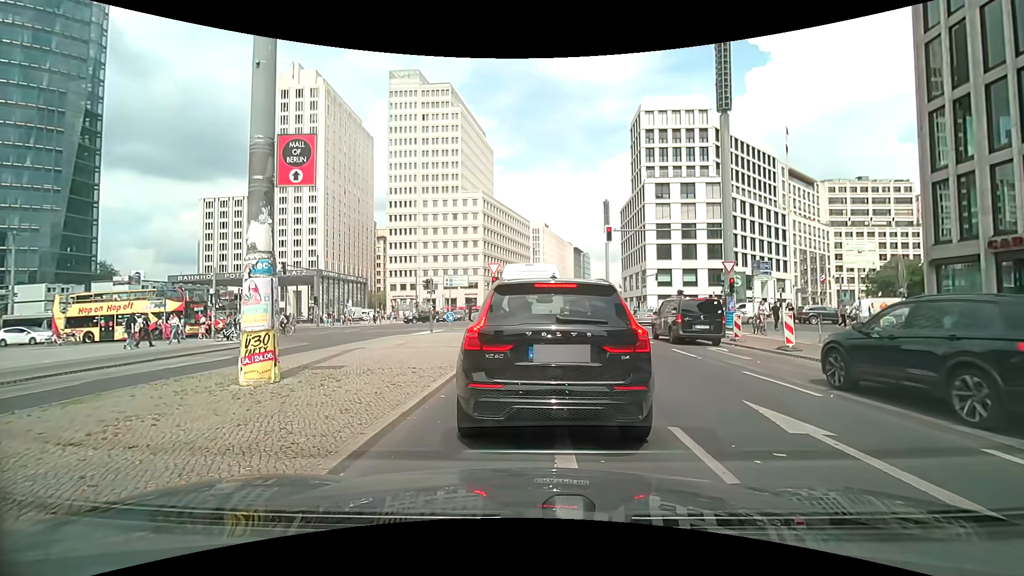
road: secondary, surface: asphalt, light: Day
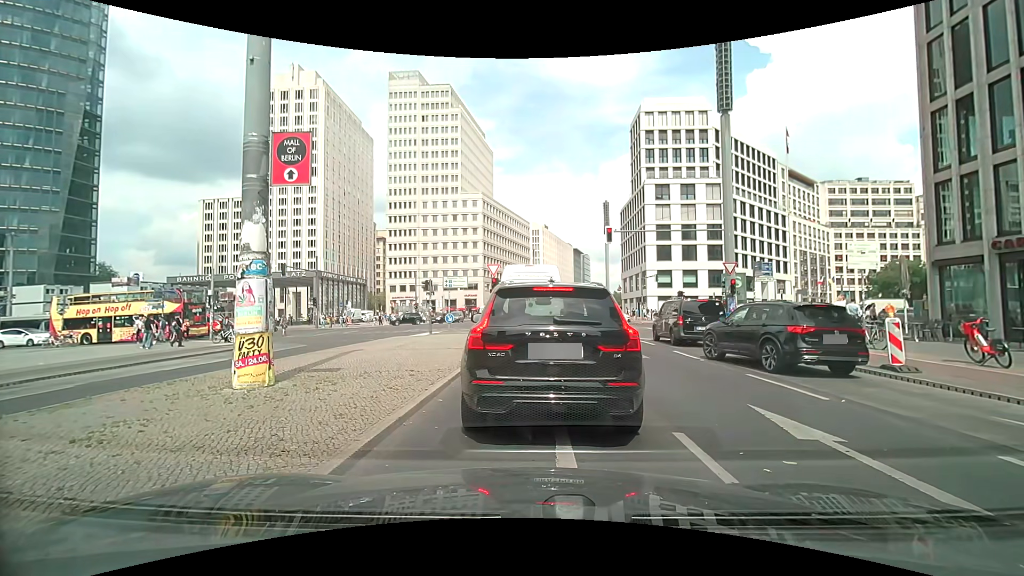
(0.0, +0.2) m; 0°
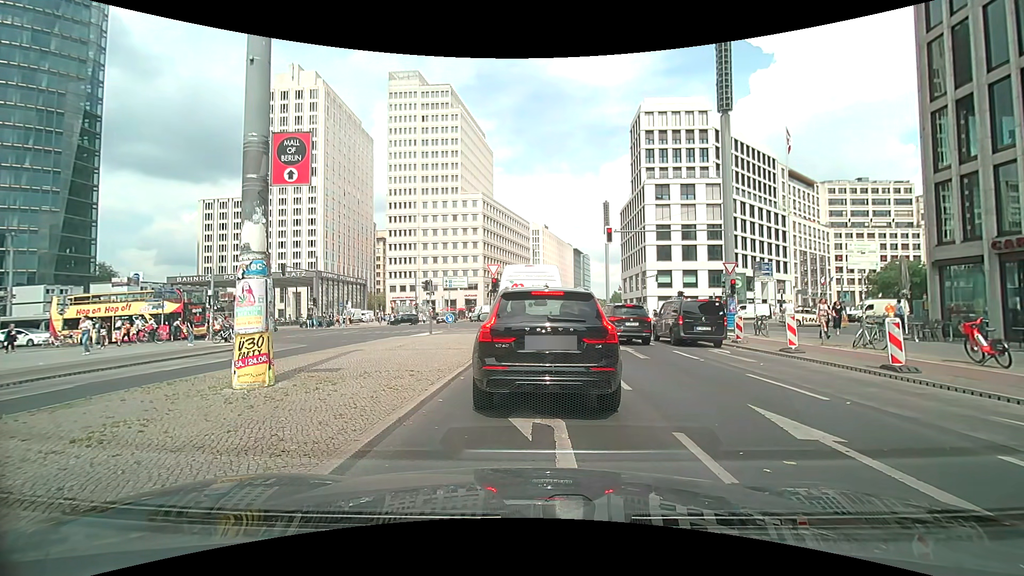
(0.0, 0.0) m; 0°
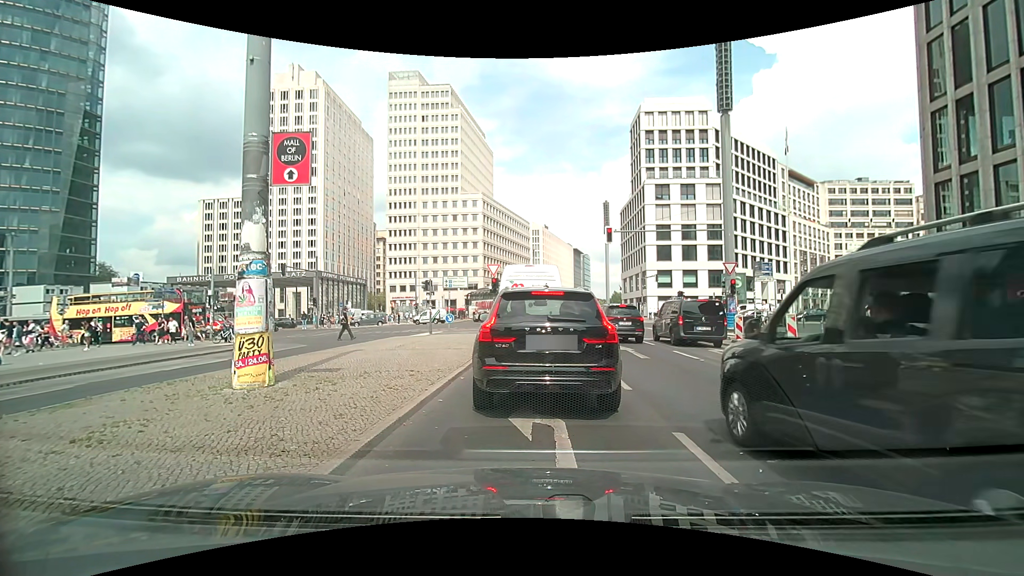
(0.0, 0.0) m; 0°
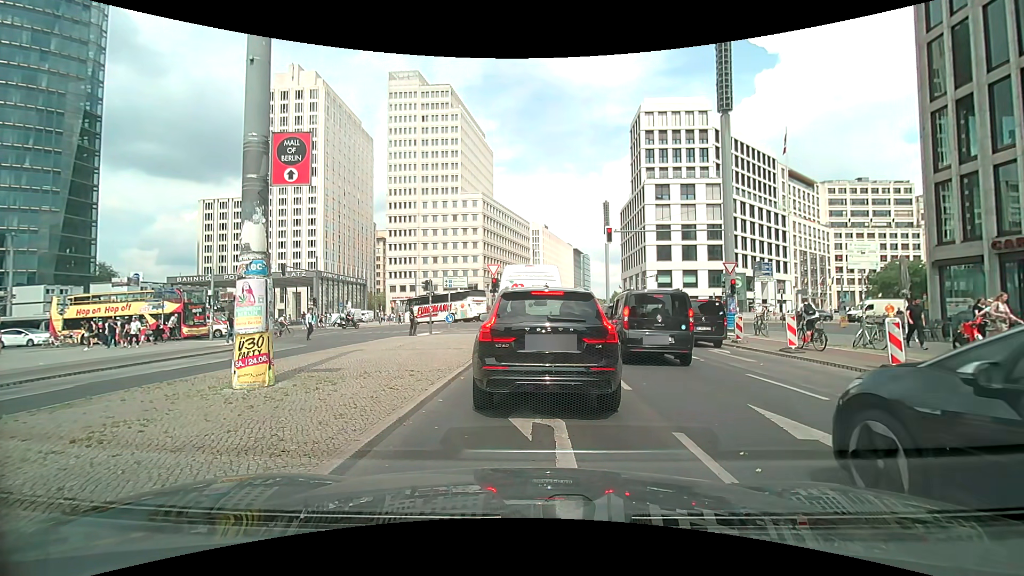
(0.0, 0.0) m; 0°
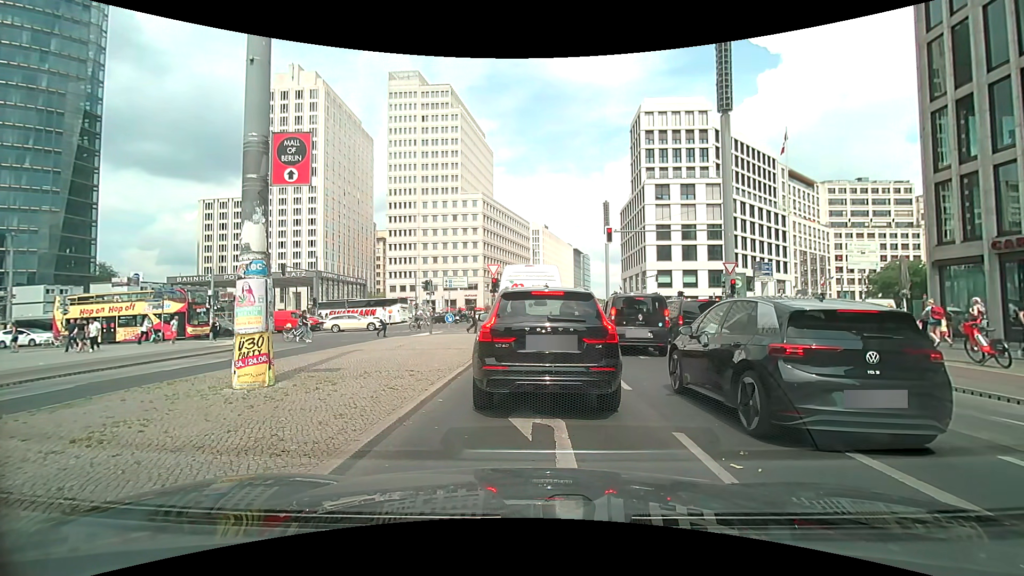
(0.0, 0.0) m; 0°
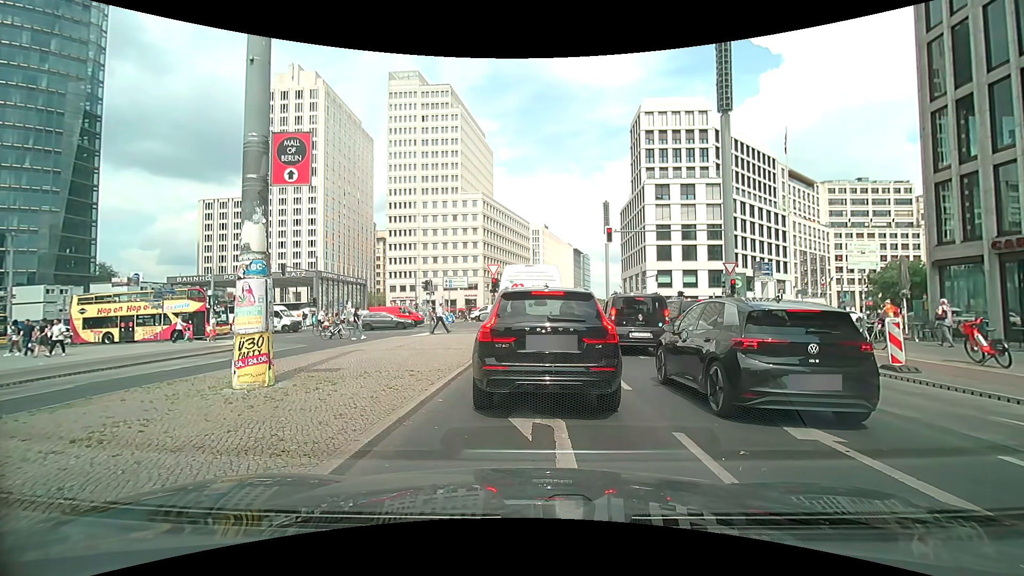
(0.0, 0.0) m; 0°
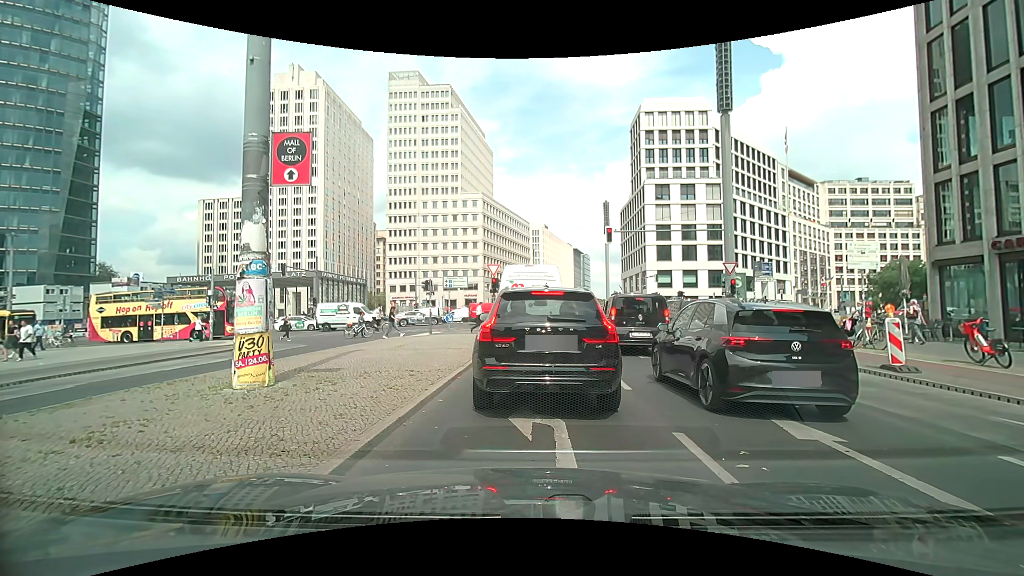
(0.0, 0.0) m; 0°
